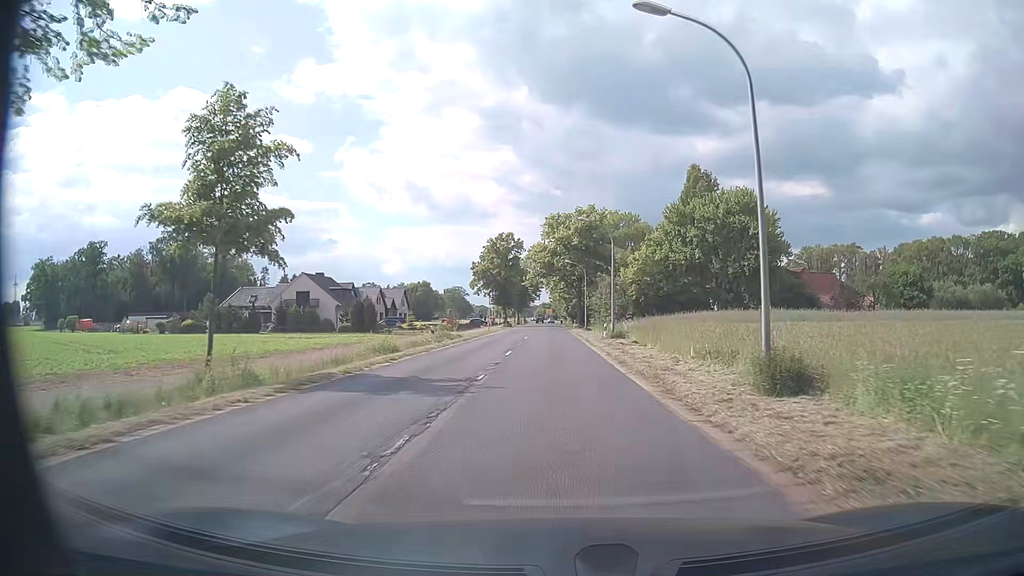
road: secondary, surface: asphalt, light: Day
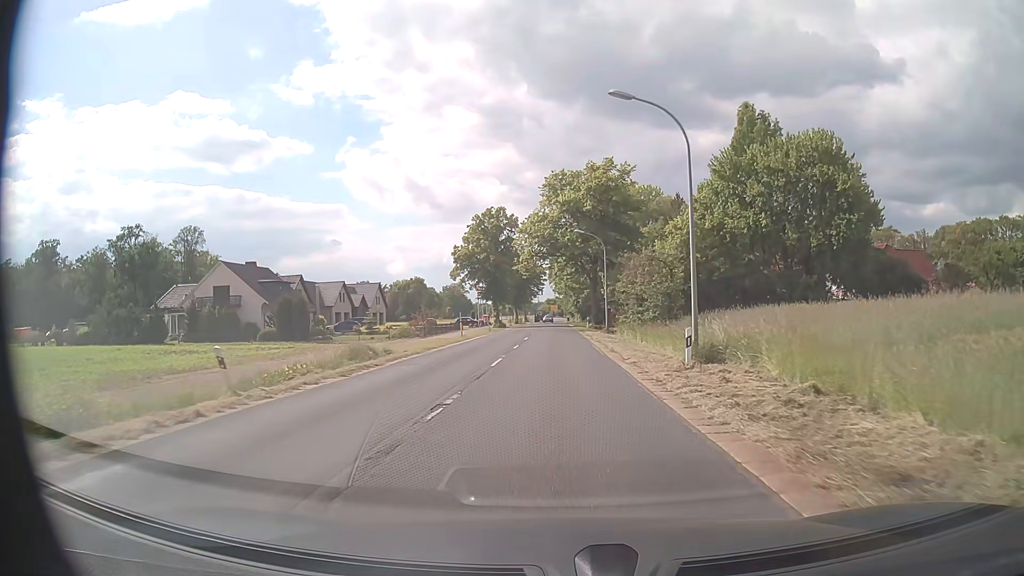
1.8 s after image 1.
(-0.1, +23.8) m; -1°
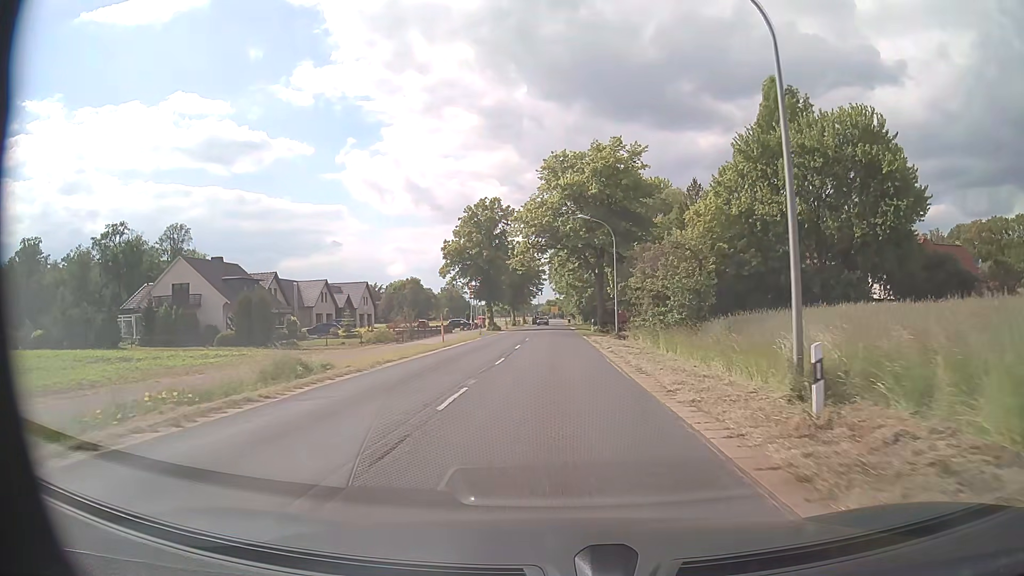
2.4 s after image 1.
(0.0, +7.9) m; 0°
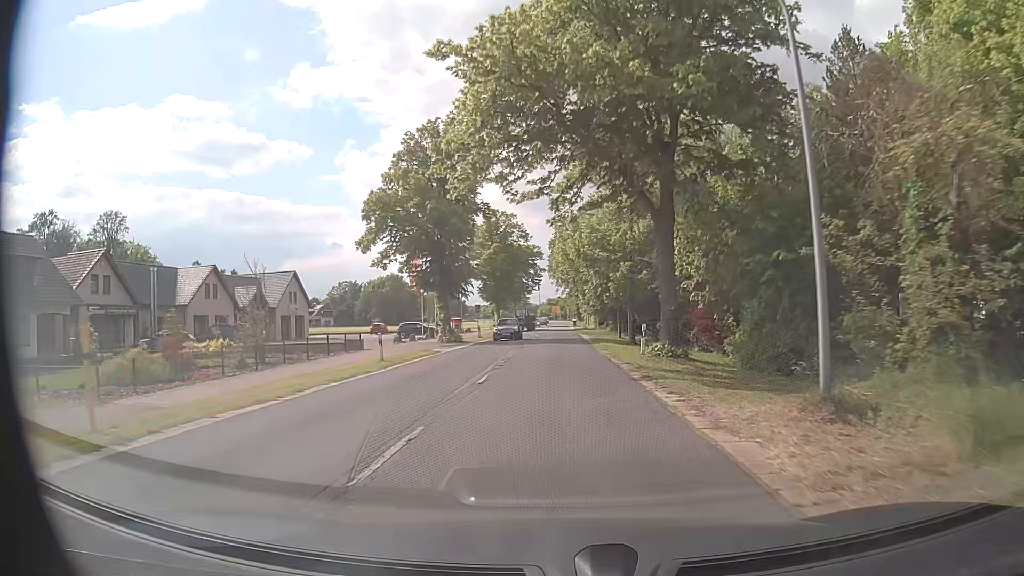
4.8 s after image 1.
(-0.1, +31.7) m; -1°
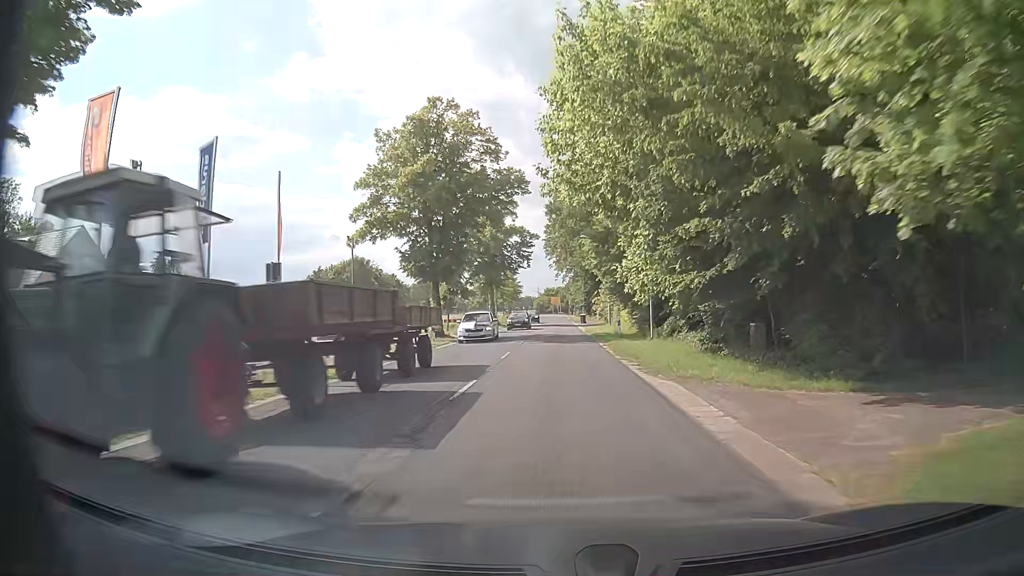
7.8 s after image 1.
(+0.1, +39.7) m; 0°
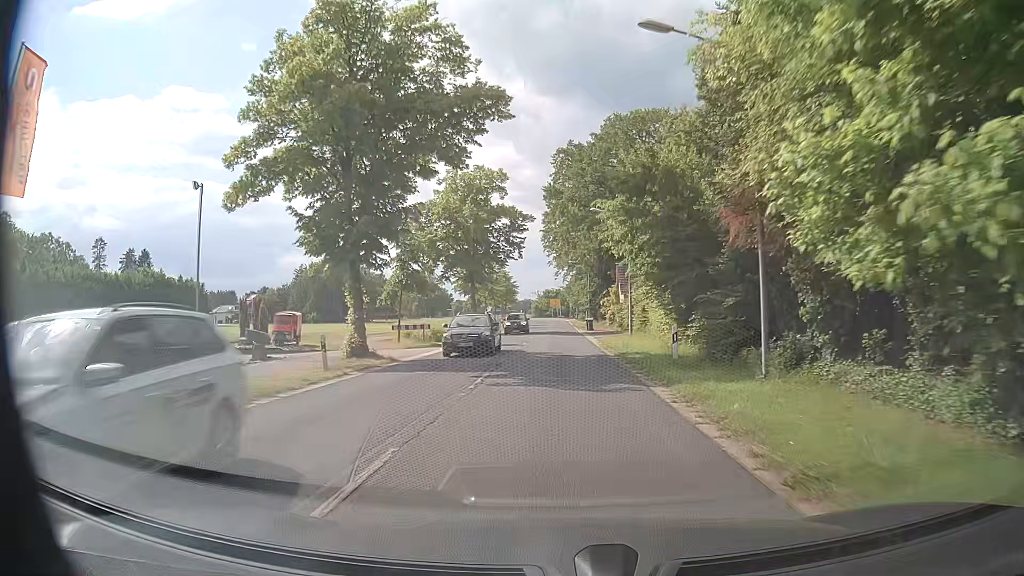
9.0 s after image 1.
(0.0, +15.9) m; -1°
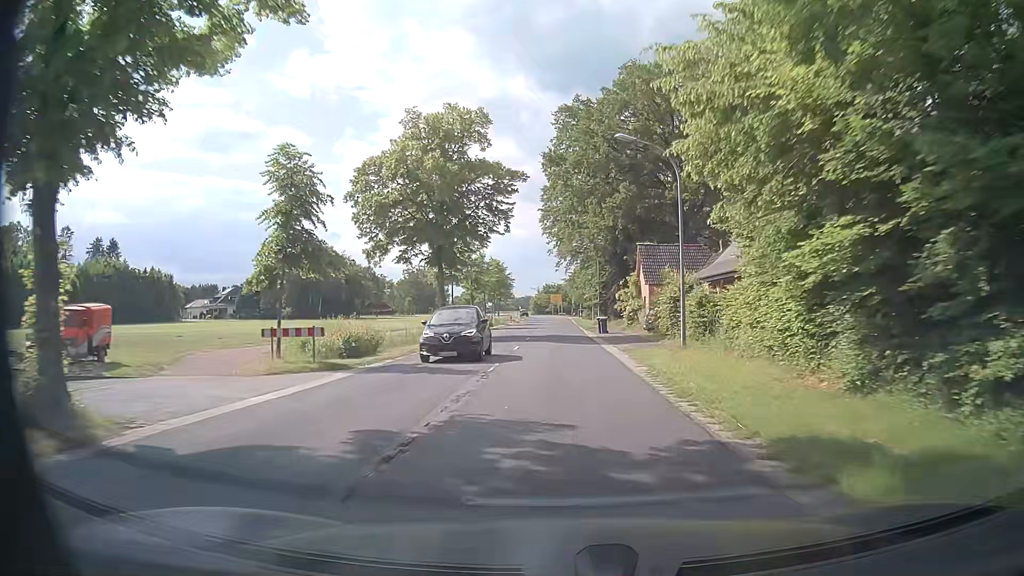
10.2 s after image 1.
(+0.1, +15.9) m; +1°
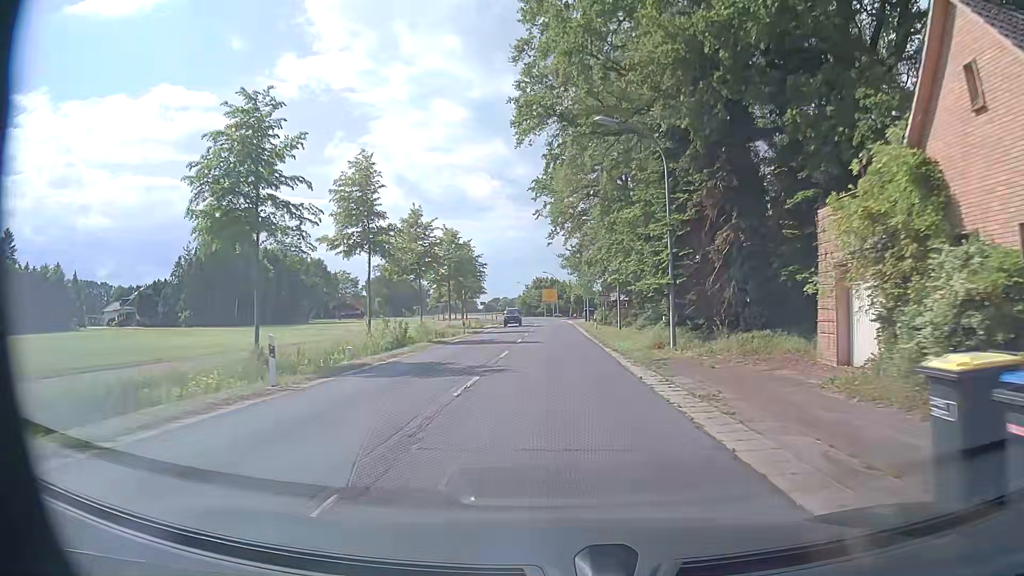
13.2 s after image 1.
(-0.1, +39.8) m; 0°
(0, +10) (0, +20) (0, +30) (0, +40) (0, +50) (0, +60) (-1, +70) (-1, +80) (-2, +90) (-3, +100) m
